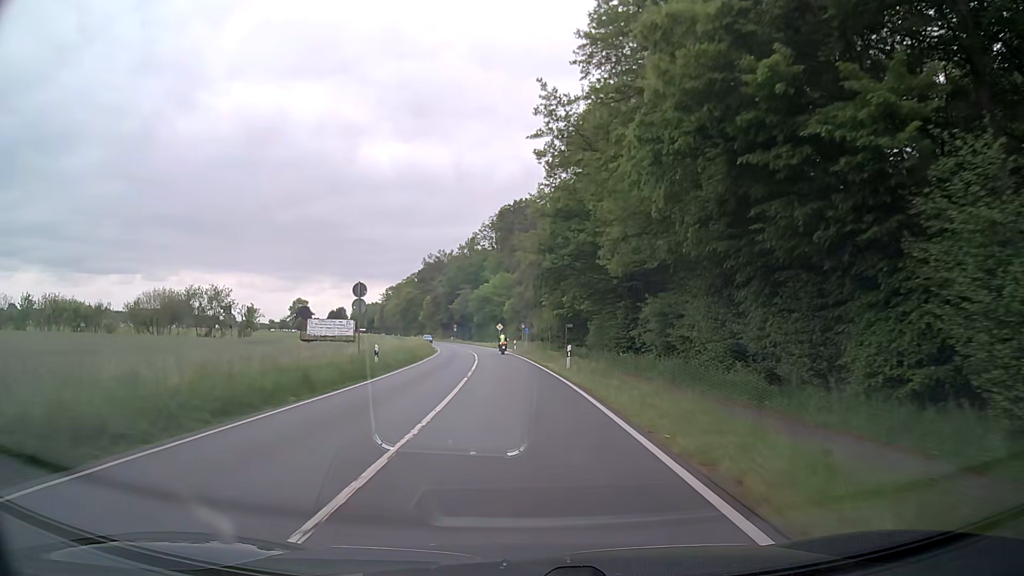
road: primary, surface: asphalt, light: Day
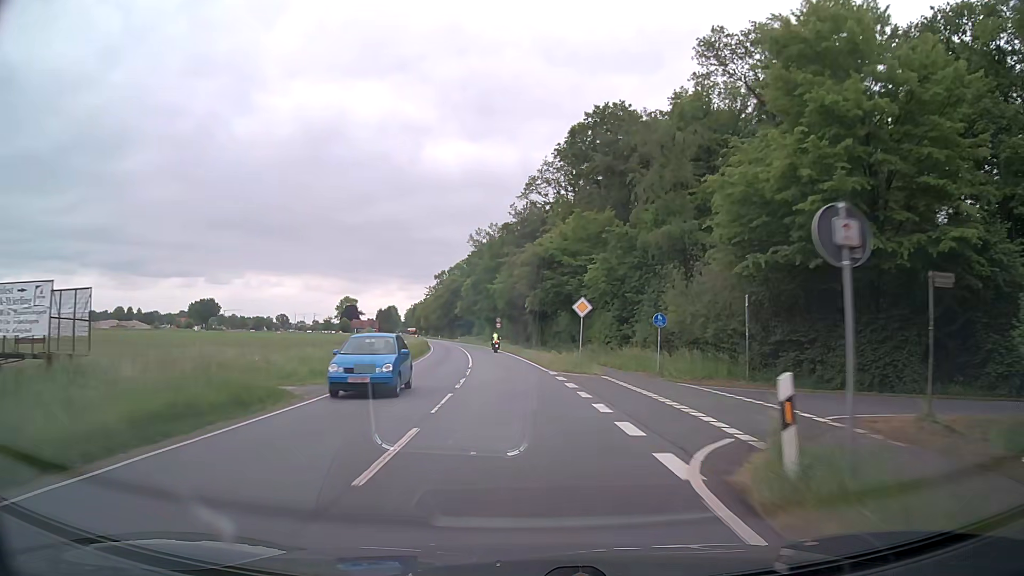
(-1.9, +54.7) m; -6°
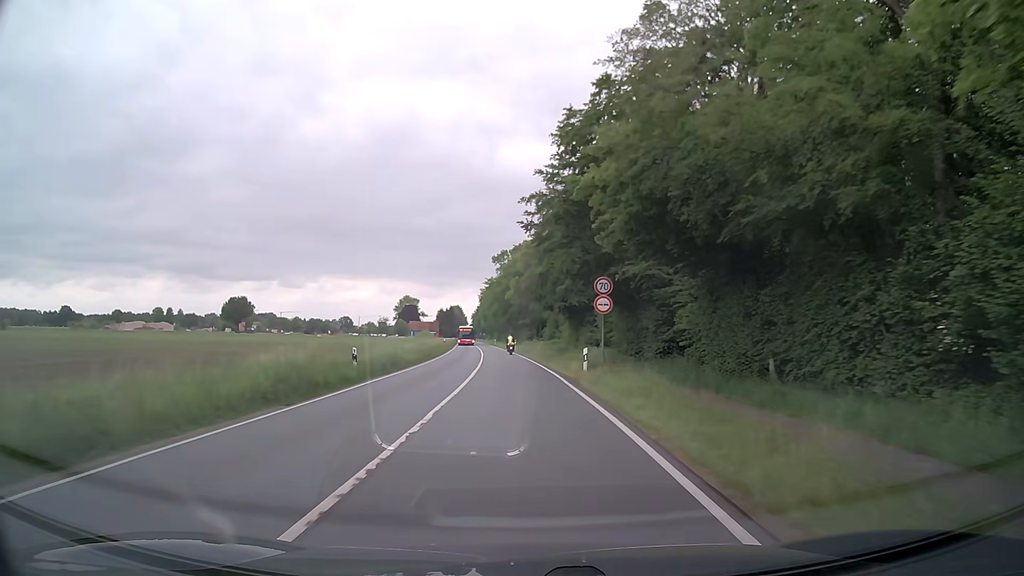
(-2.7, +54.7) m; -6°
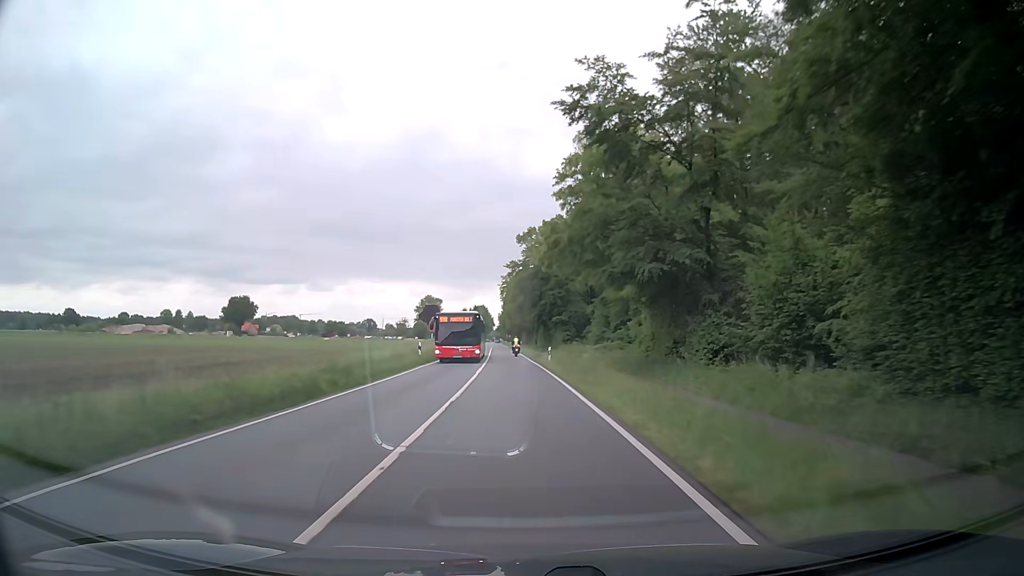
(-0.6, +32.8) m; -2°
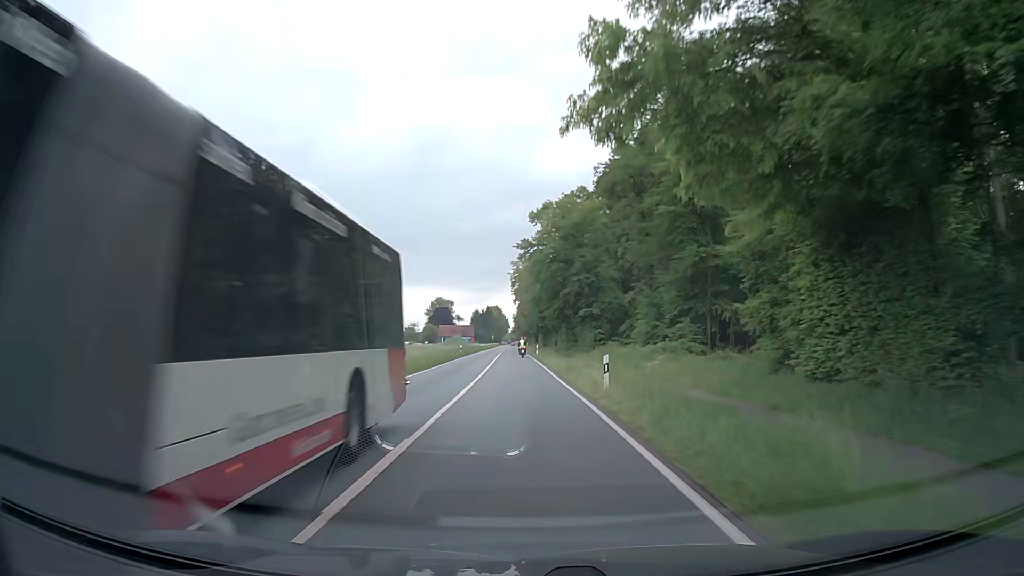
(-0.4, +21.9) m; -2°
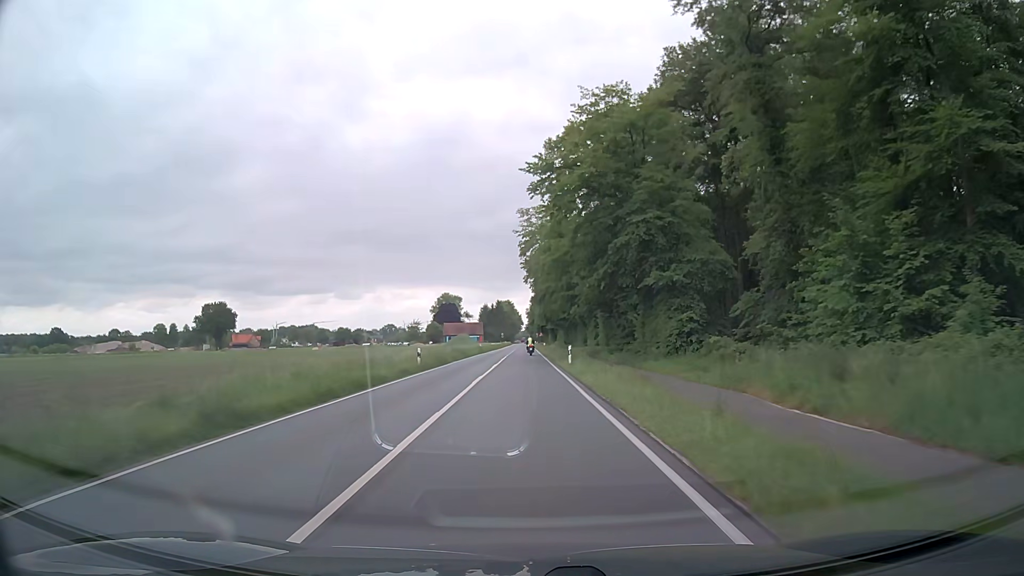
(-0.6, +32.8) m; -2°
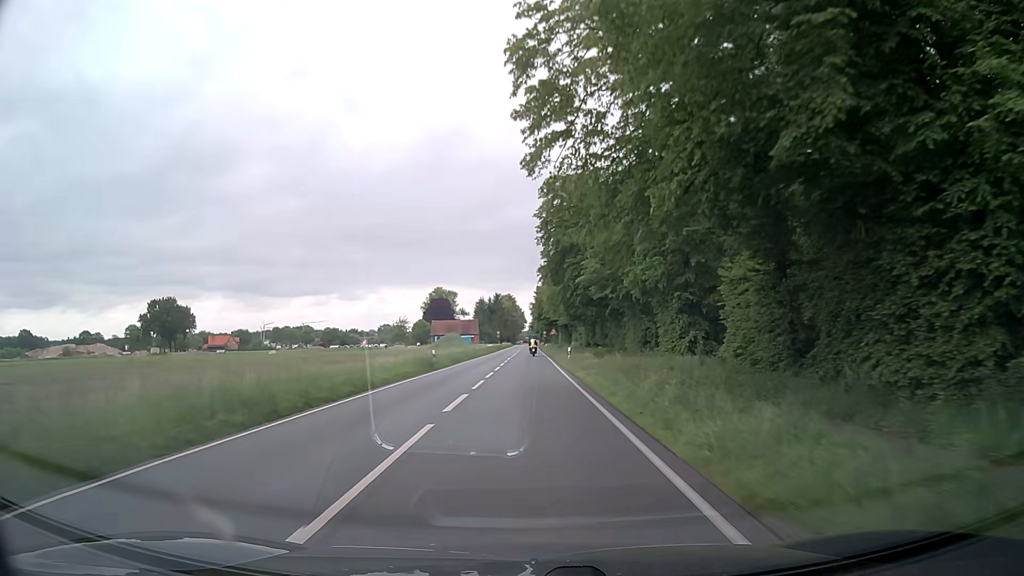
(+0.1, +43.6) m; 0°
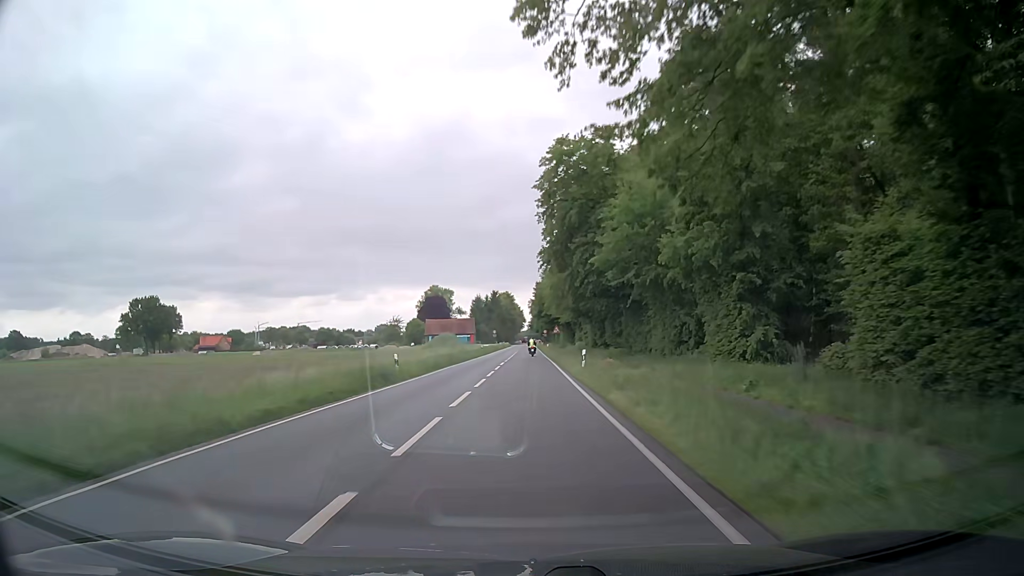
(0.0, +10.9) m; 0°
(0, +10) (0, +20) (0, +30) (0, +40) (0, +50) (0, +60) (0, +70) (0, +80) (0, +90) (0, +100) m
